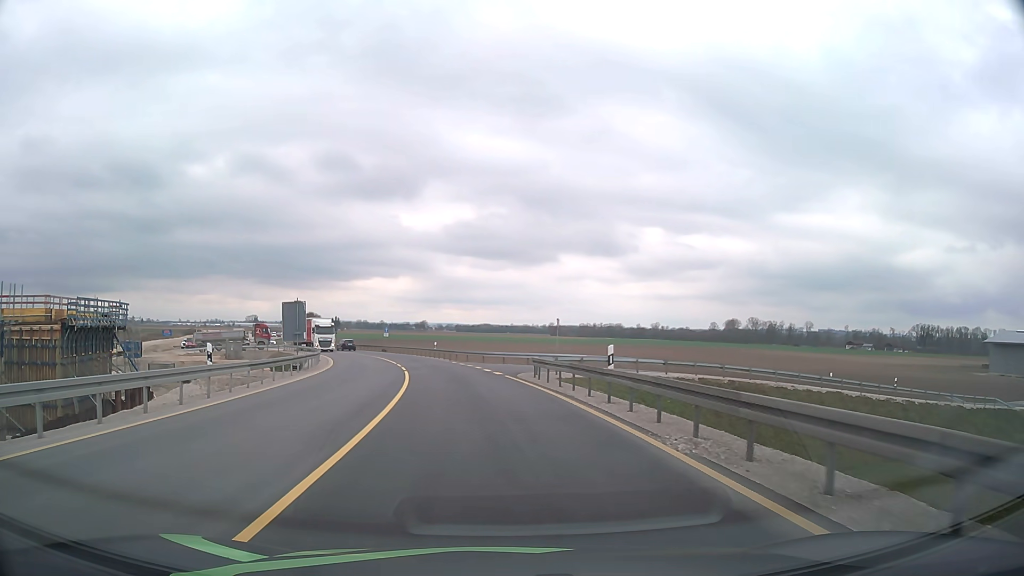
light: Day
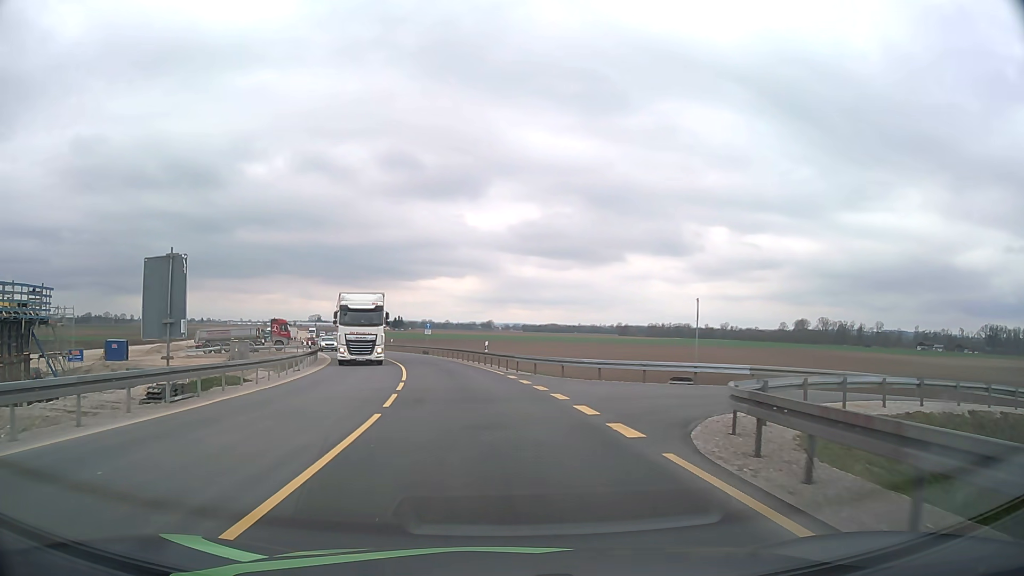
(-0.8, +19.4) m; -5°
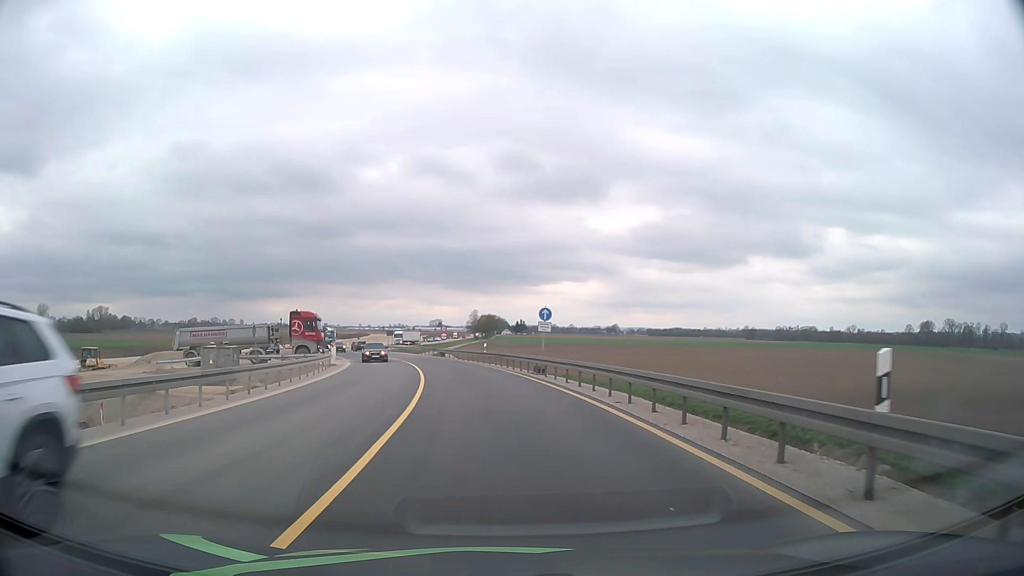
(-3.0, +32.2) m; -11°
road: unclassified
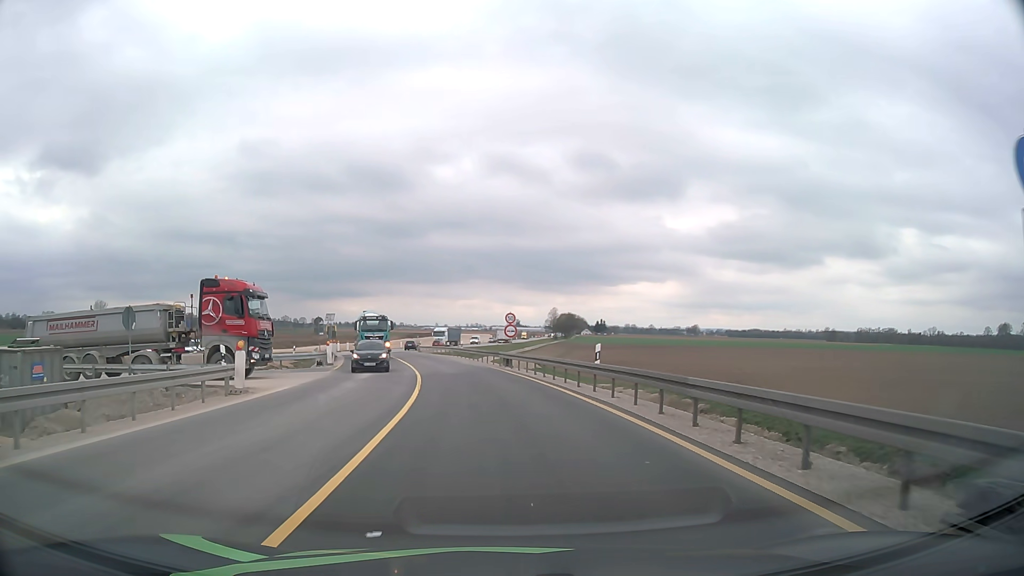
(-1.5, +26.2) m; -7°
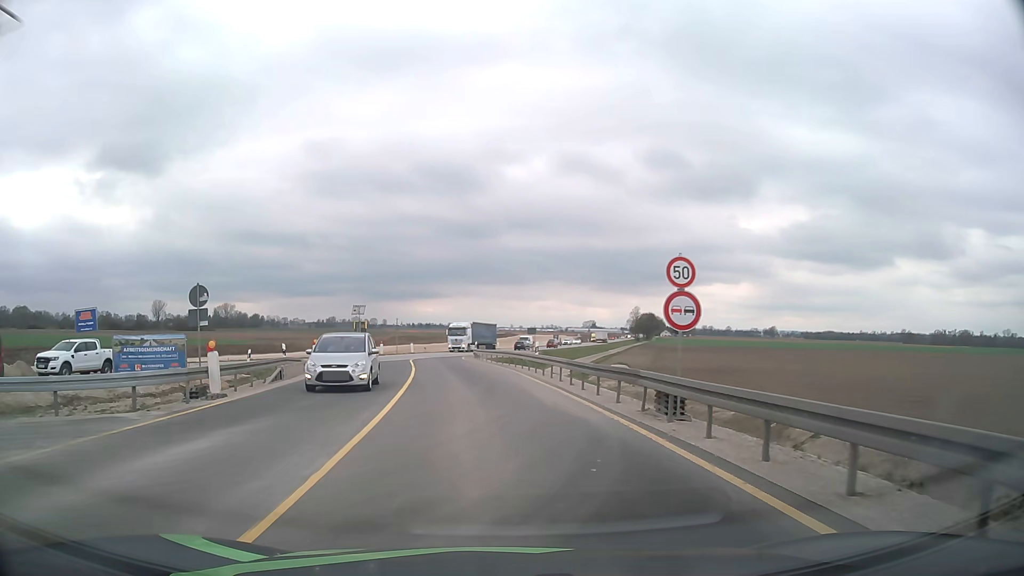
(-1.4, +24.9) m; -6°
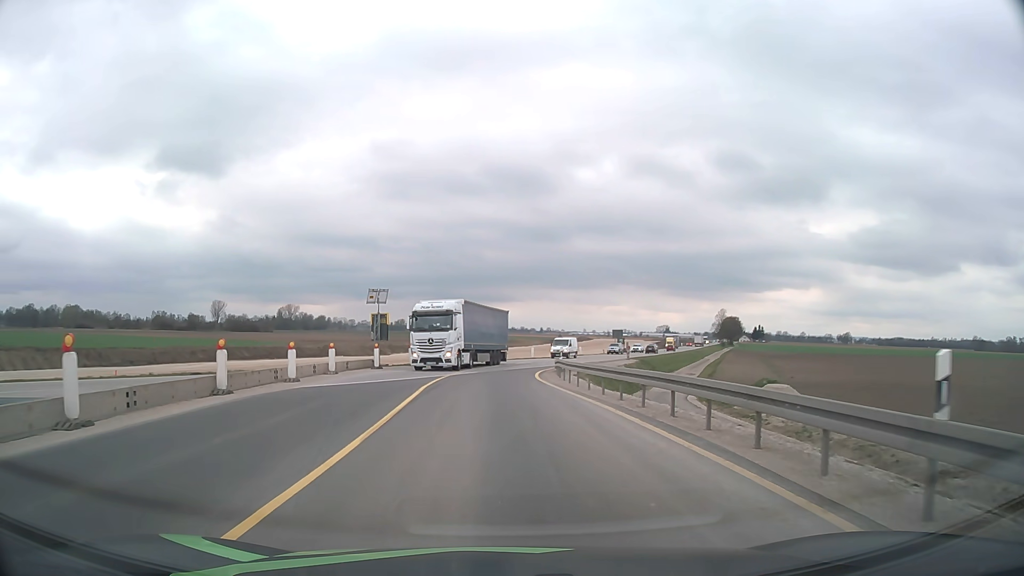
(-1.5, +24.8) m; -6°
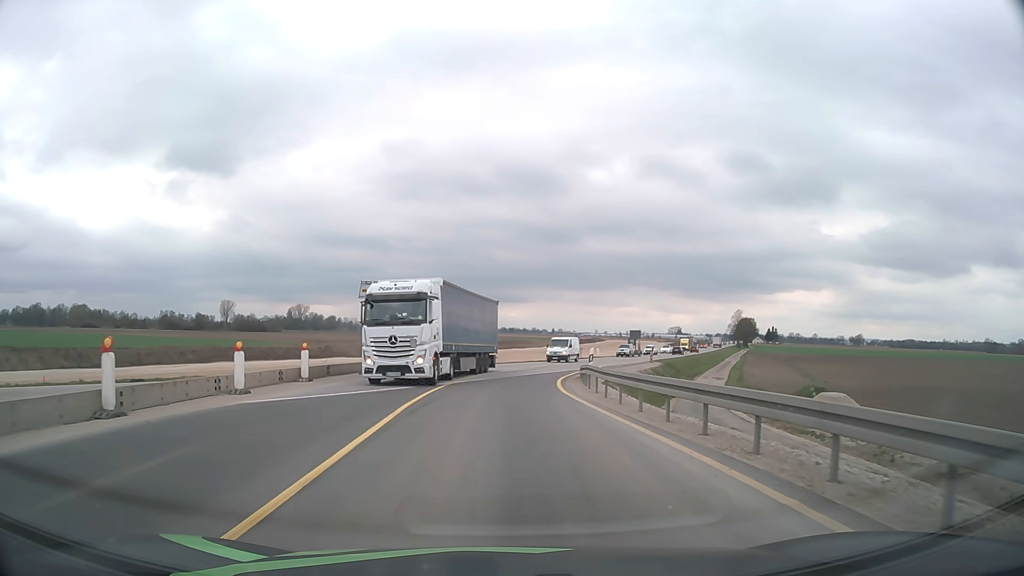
(0.0, +6.3) m; -1°
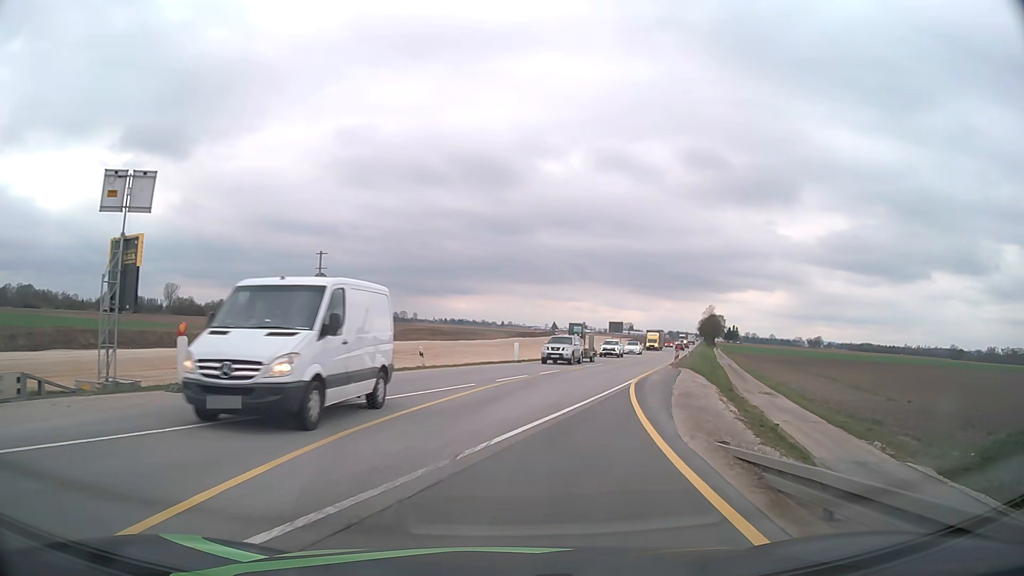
(+0.3, +25.4) m; +4°
(+1, +10) (+2, +20) (+4, +30) (+7, +39) (+10, +49) (+13, +58) (+16, +68) (+19, +77) (+22, +87) (+25, +96) m
